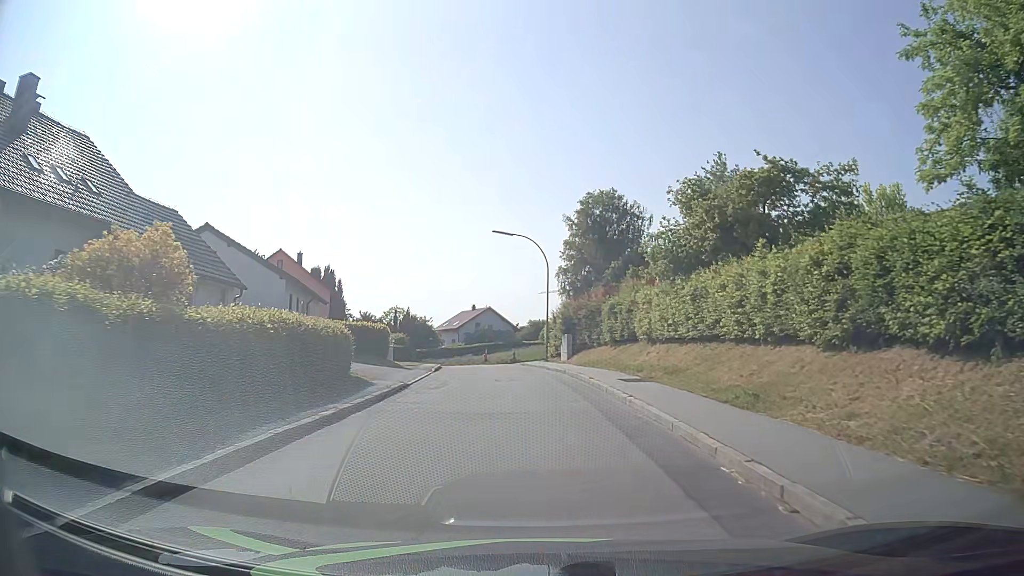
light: Day
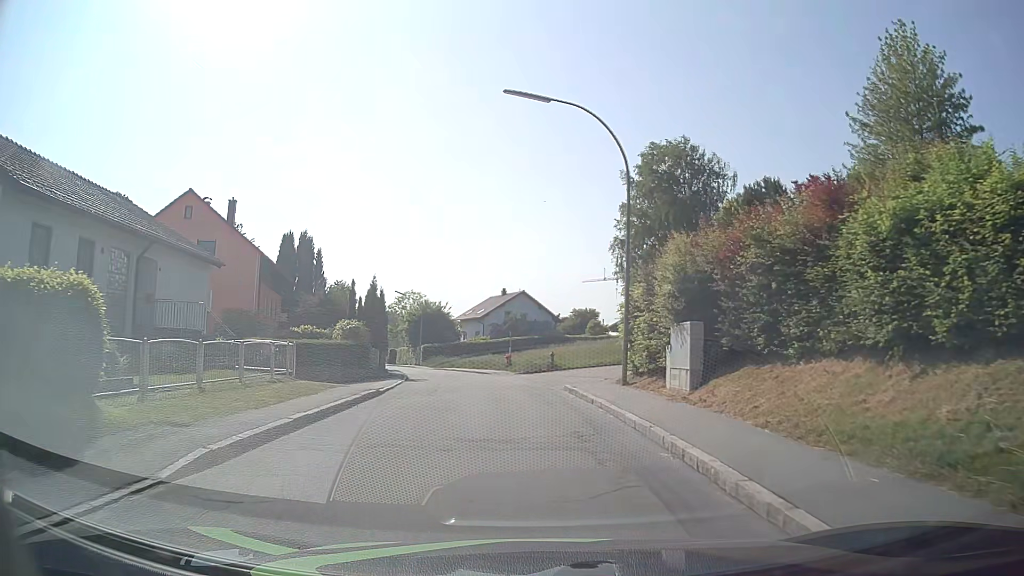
(-0.5, +23.1) m; -4°
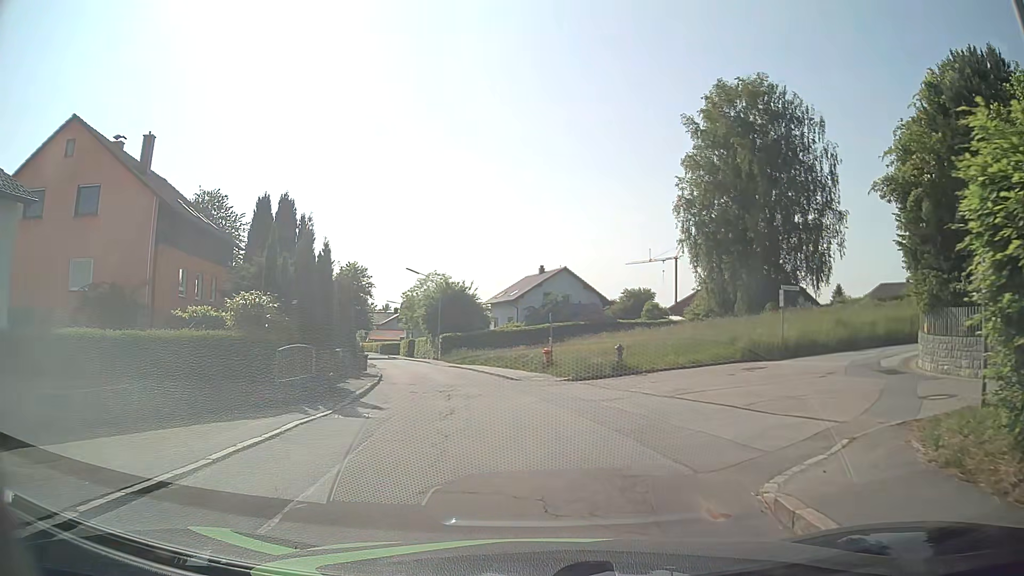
(-0.4, +14.6) m; -3°
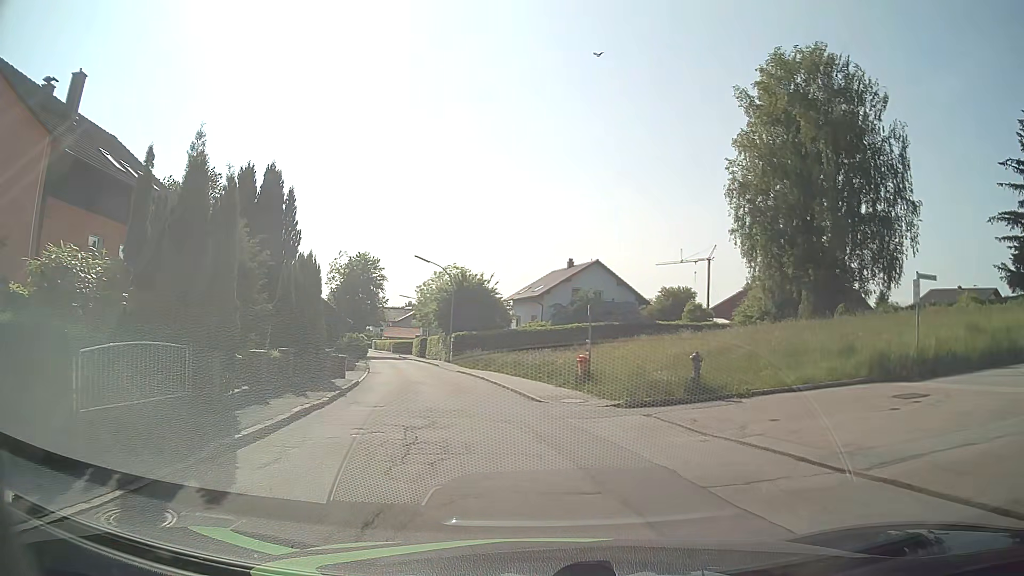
(-0.1, +8.1) m; -2°
(0, +10) (-2, +20) (-4, +30) (-6, +39) (-8, +49) (-11, +59) (-14, +68) (-16, +78) (-20, +88) (-23, +97) m
